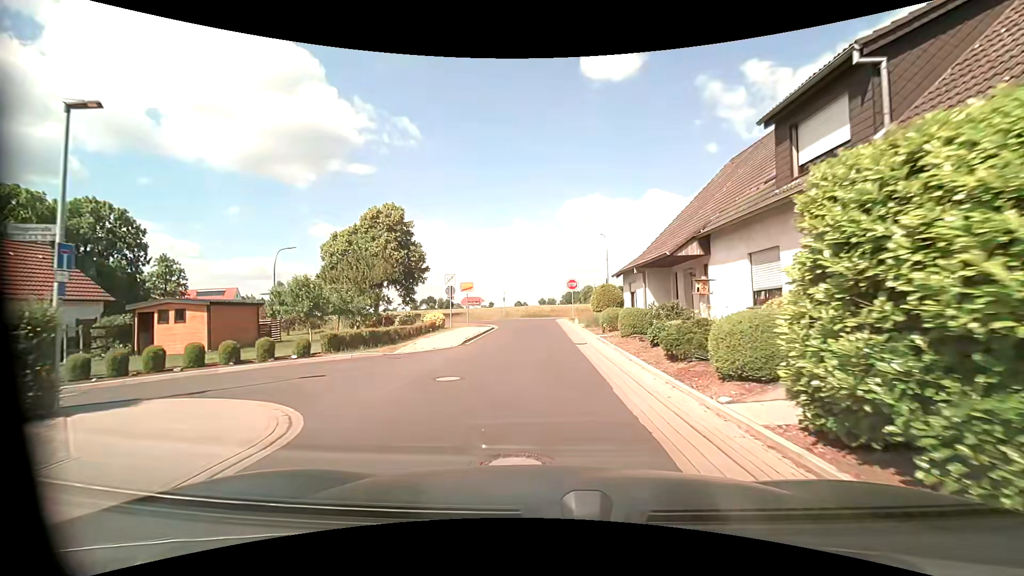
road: unclassified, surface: asphalt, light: Day
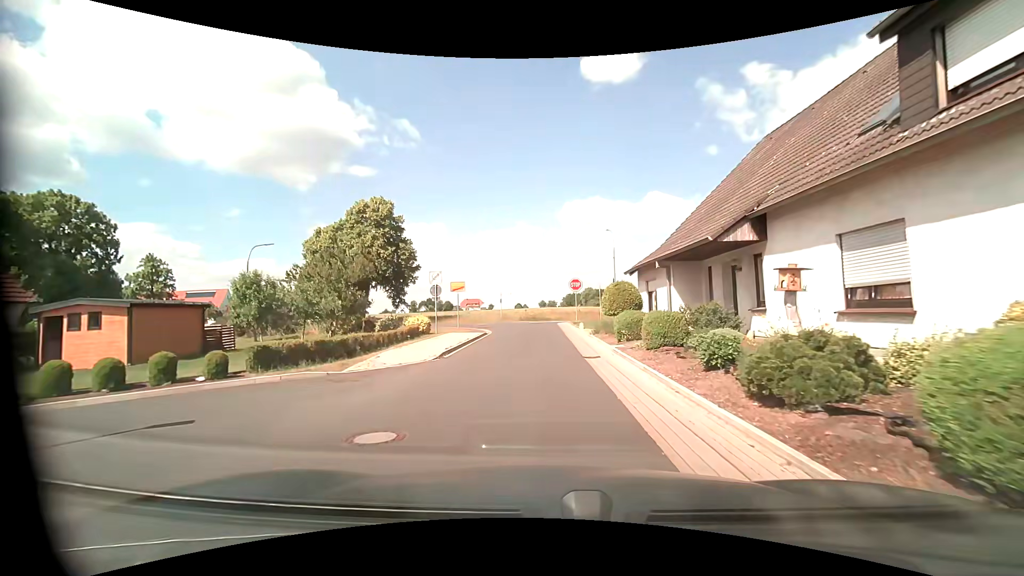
(0.0, +4.1) m; 0°
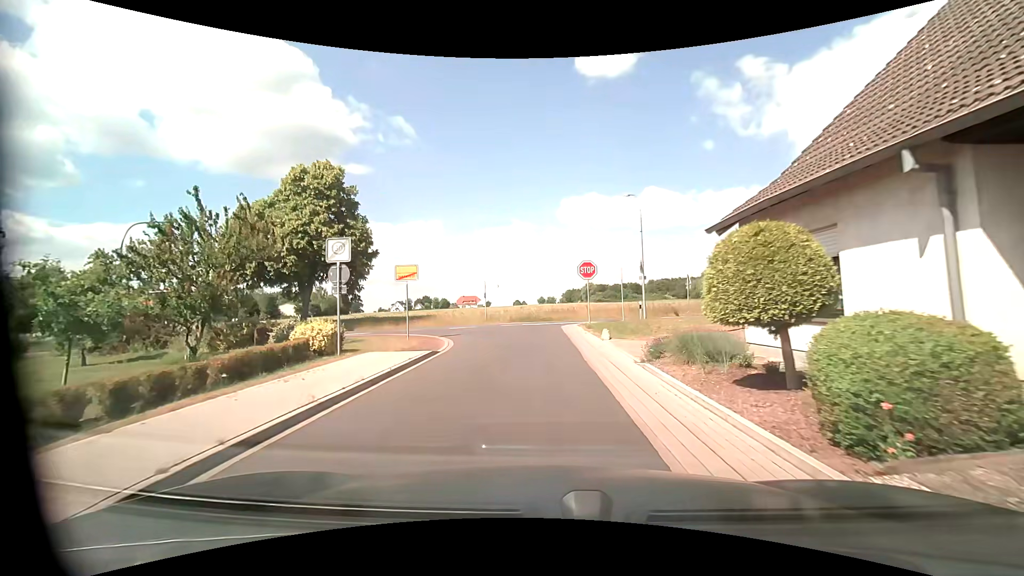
(0.0, +11.8) m; 0°
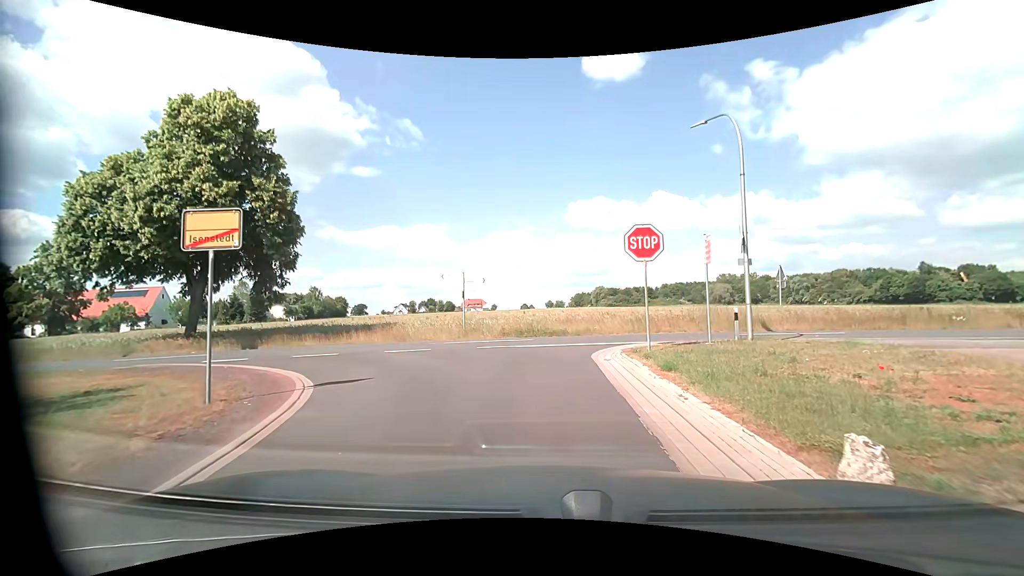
(-0.2, +12.8) m; -2°
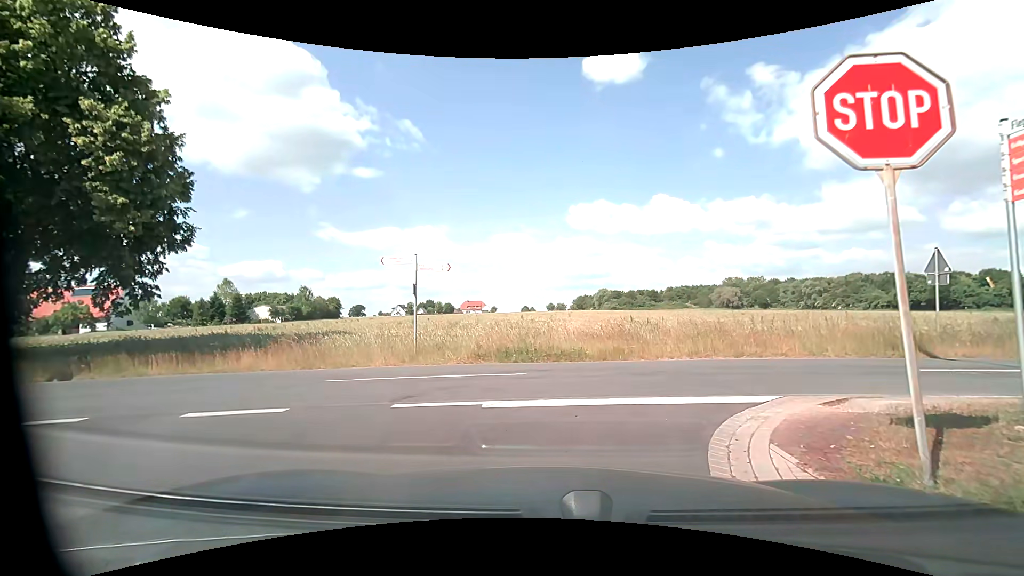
(+0.1, +9.0) m; +1°
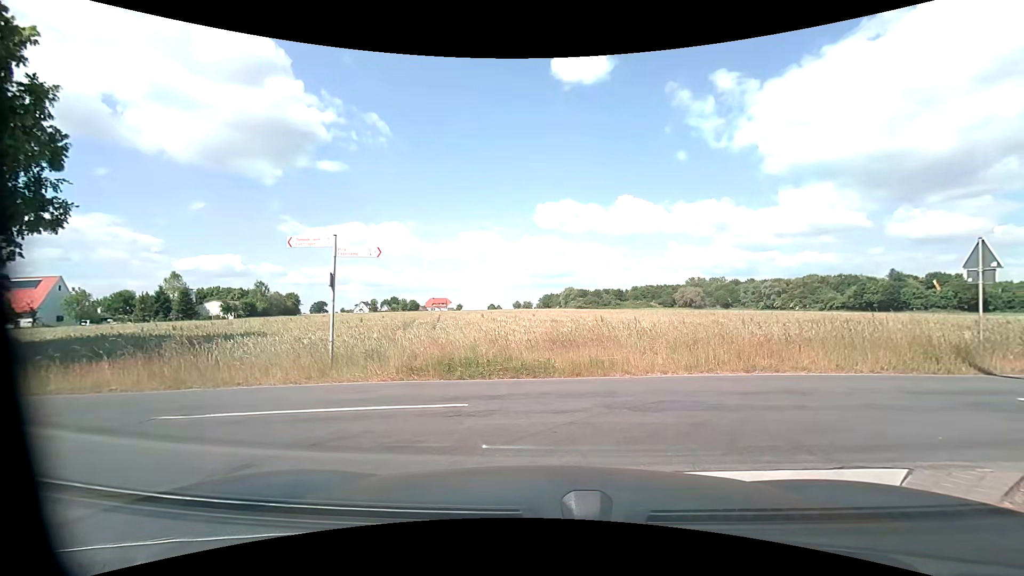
(+0.1, +3.2) m; +3°
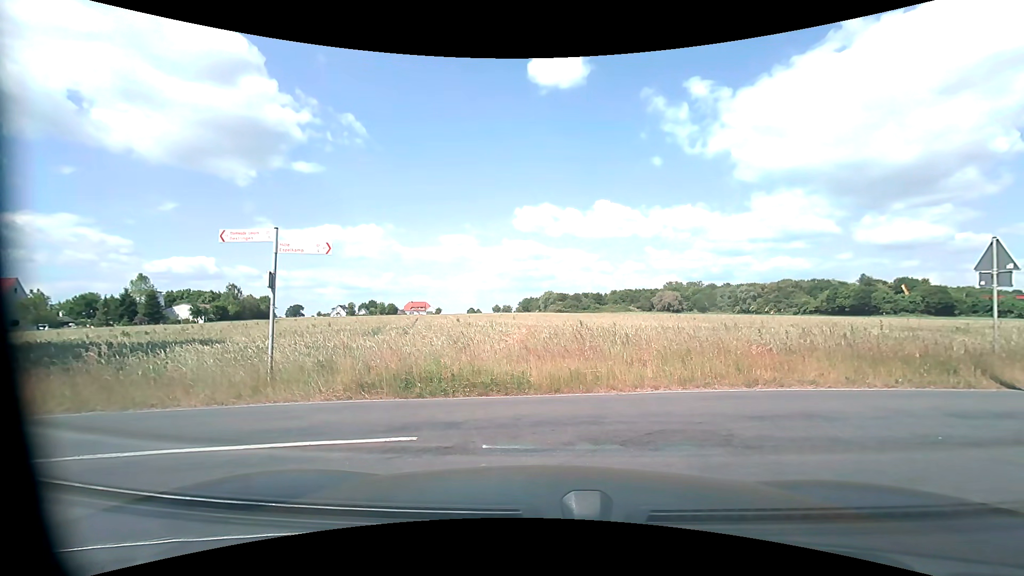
(0.0, +1.4) m; +1°
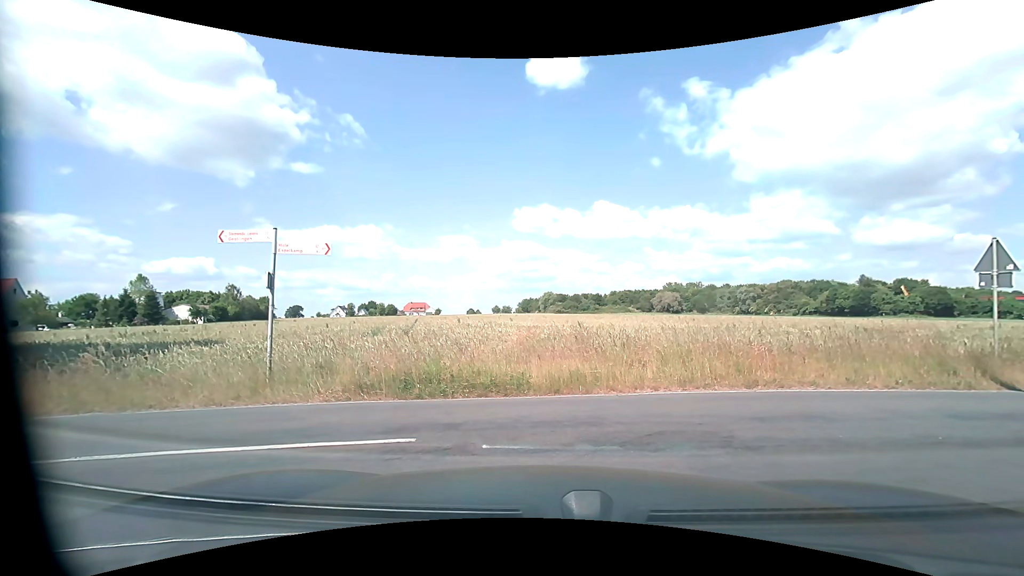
(0.0, 0.0) m; 0°
